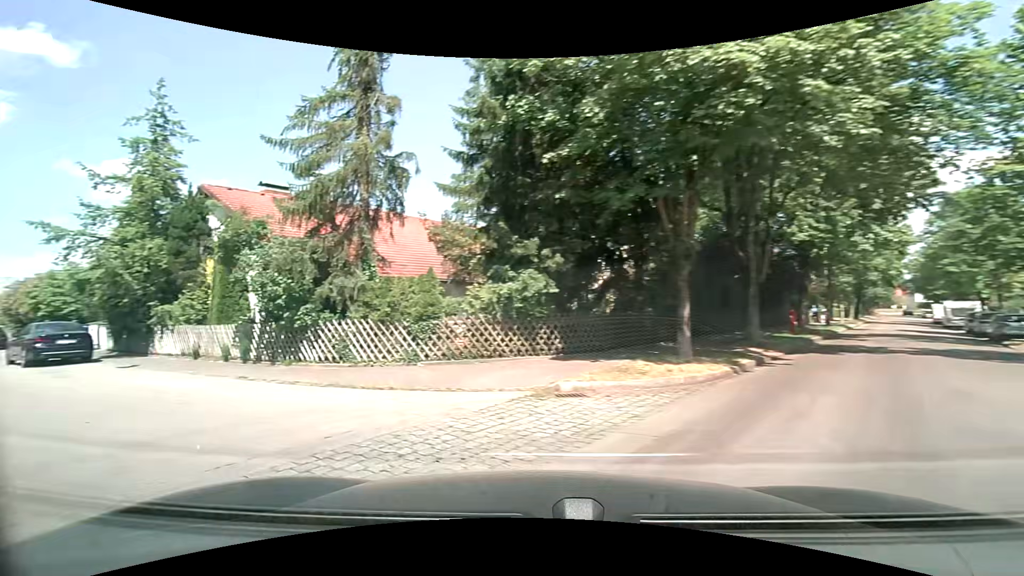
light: Day
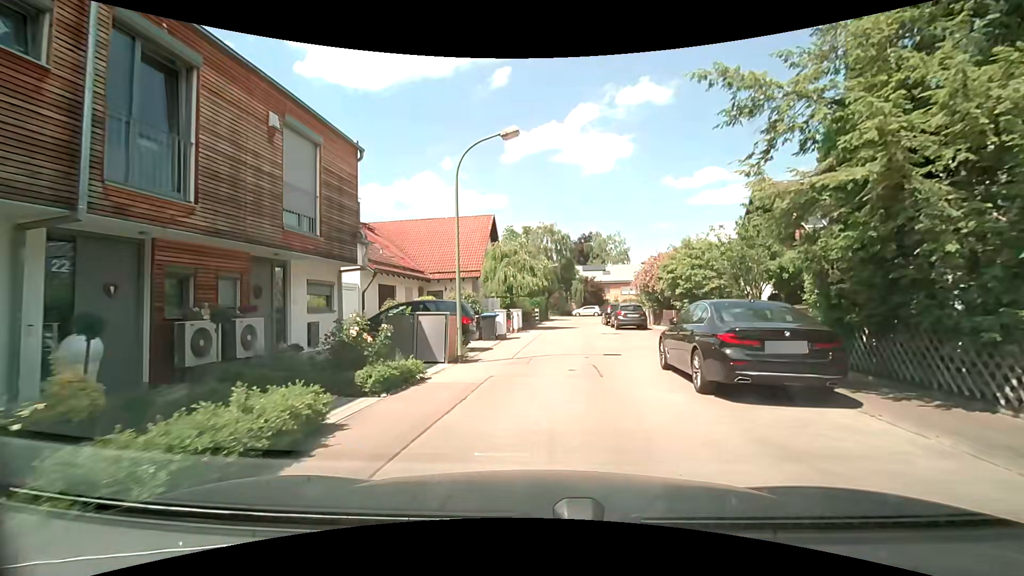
(-9.7, +11.2) m; -56°
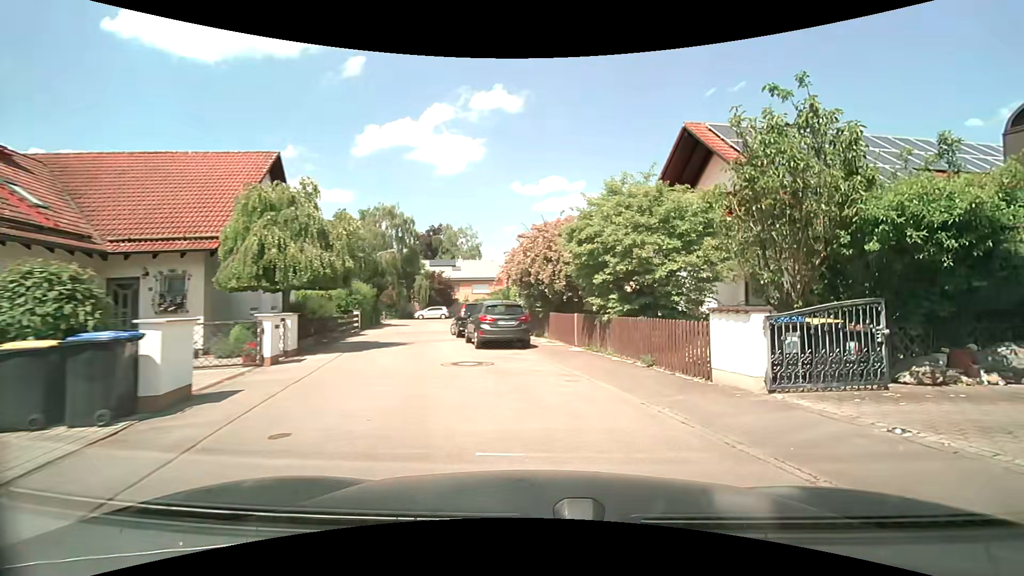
(+0.7, +12.6) m; +15°
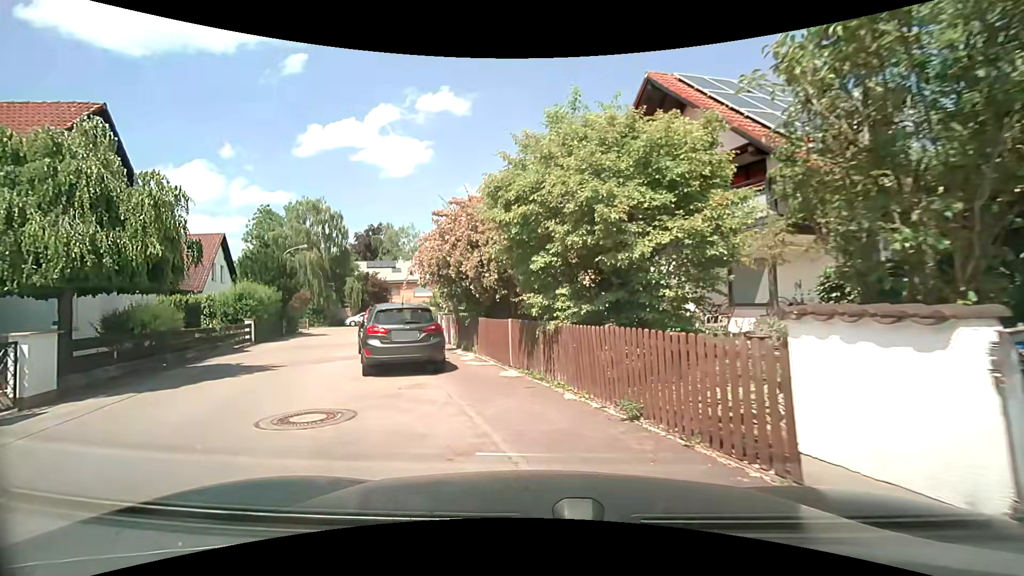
(+0.6, +4.8) m; +6°
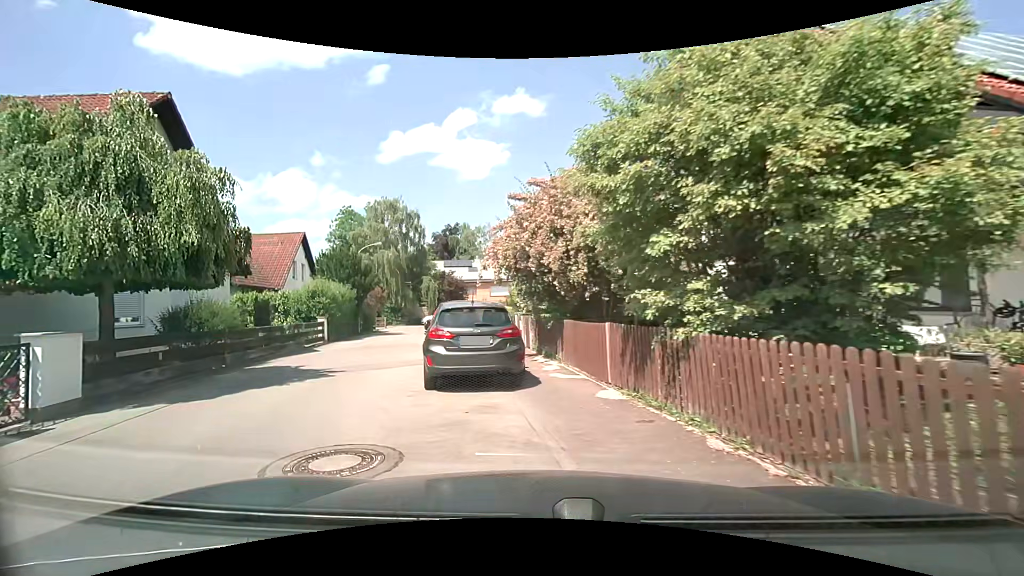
(-0.1, +2.1) m; -9°
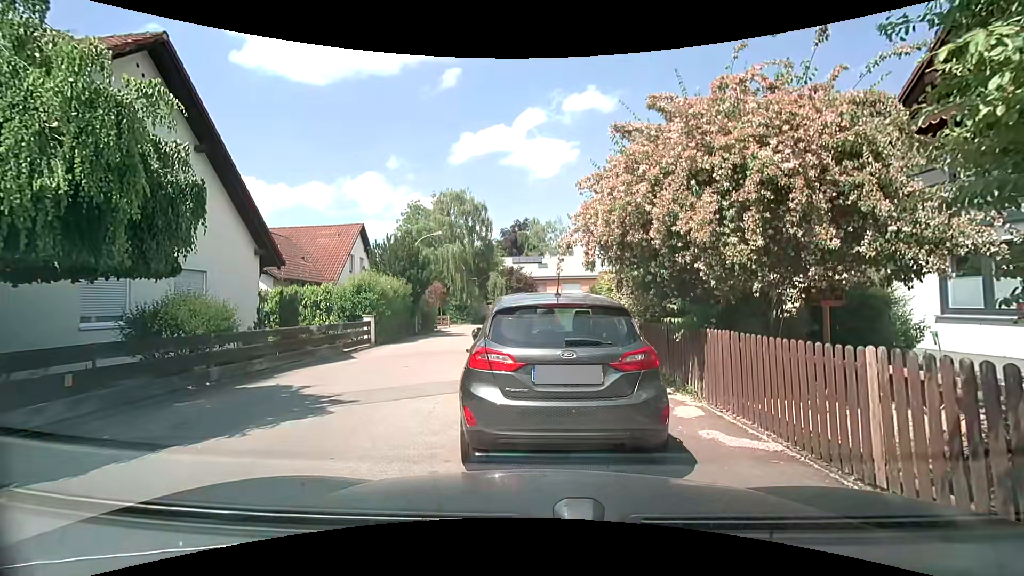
(-0.3, +4.0) m; -8°
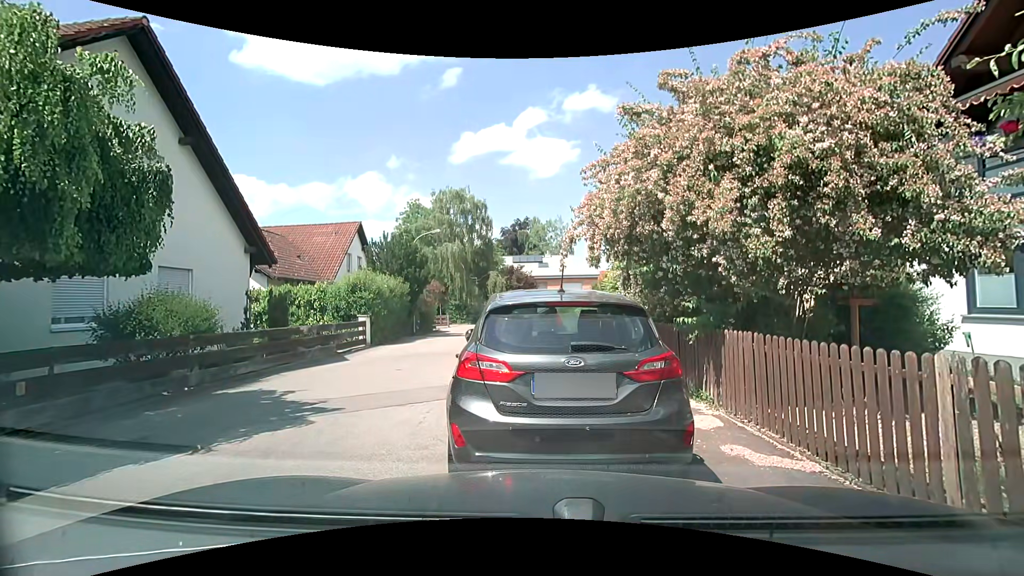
(0.0, +0.6) m; 0°
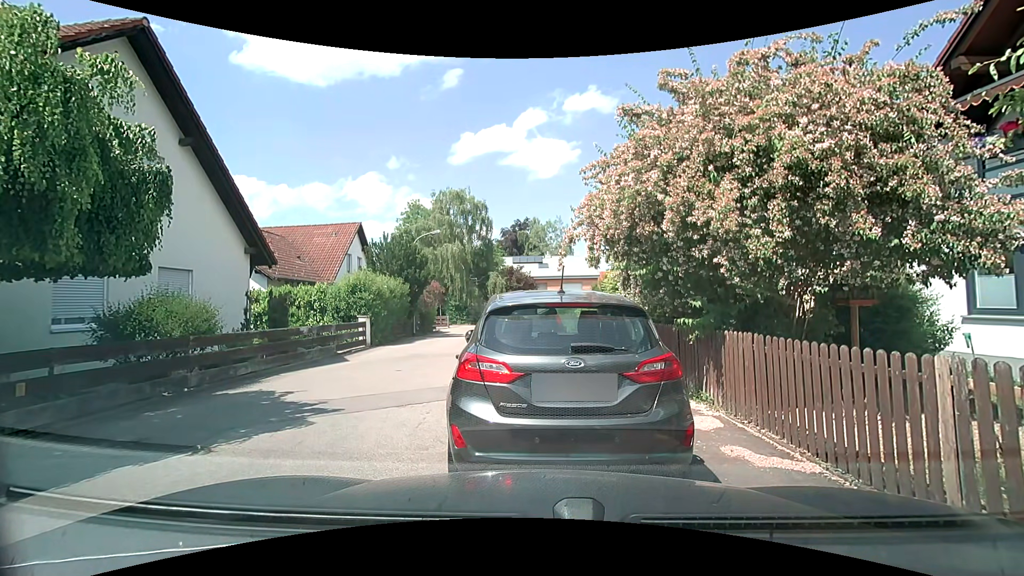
(0.0, +0.1) m; 0°
